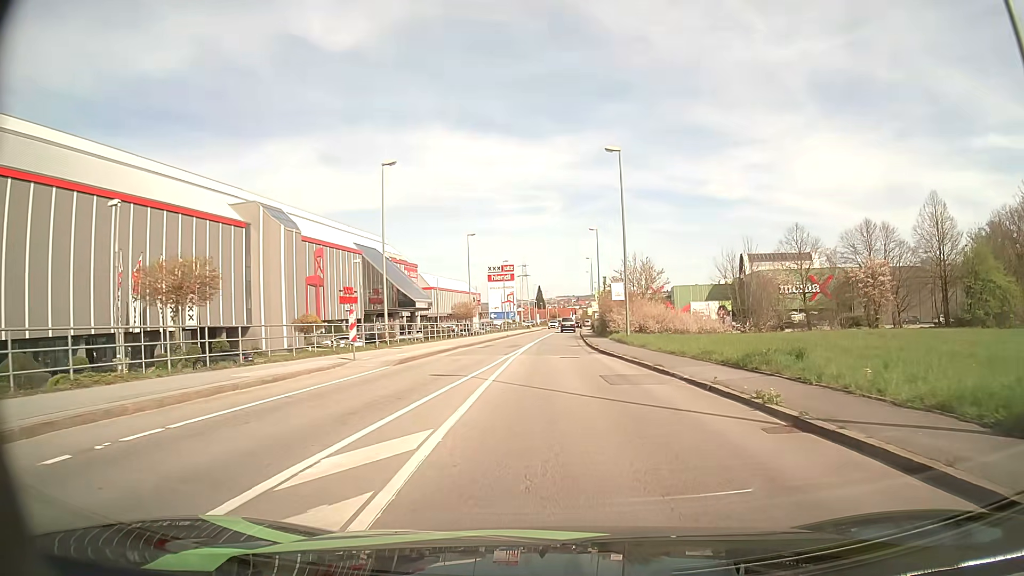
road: tertiary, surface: asphalt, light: Day
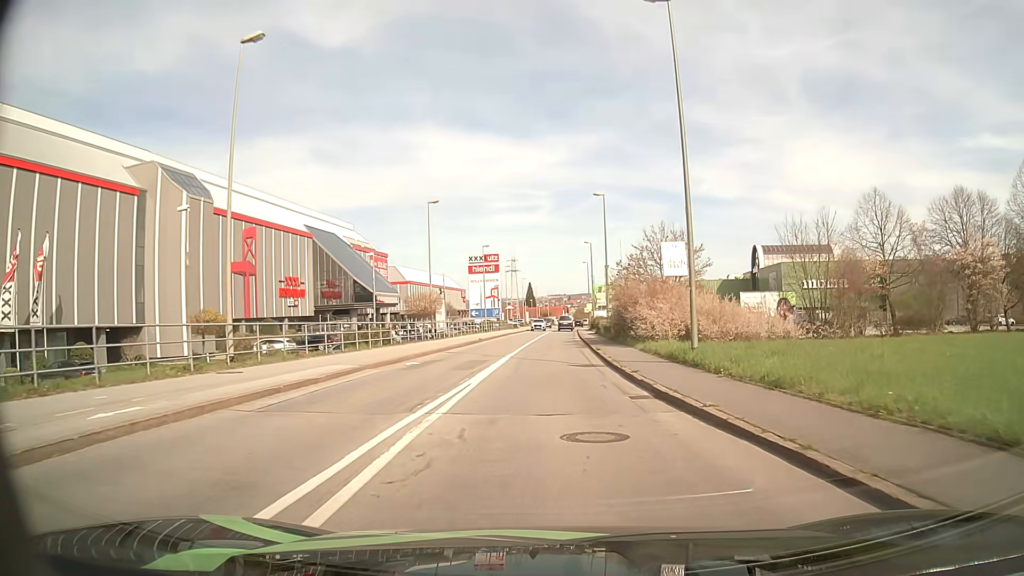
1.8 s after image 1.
(+0.2, +17.7) m; +1°
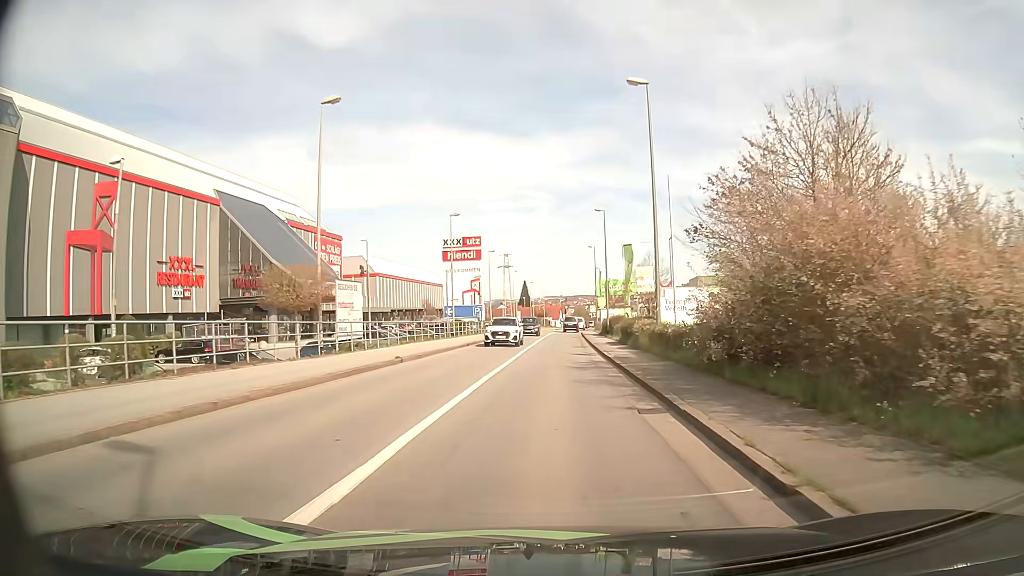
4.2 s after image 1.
(+0.2, +23.5) m; 0°
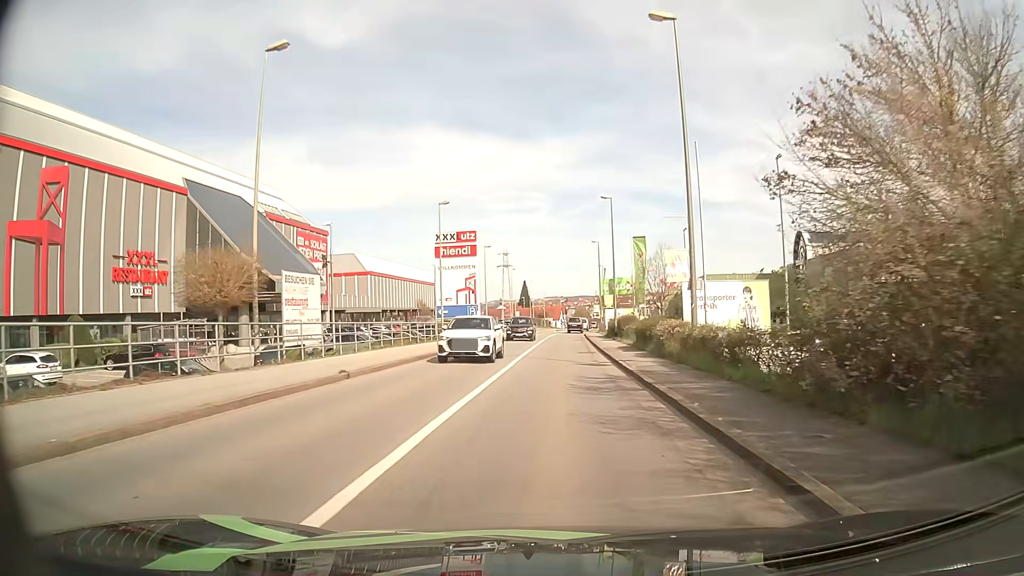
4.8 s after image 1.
(0.0, +6.0) m; 0°
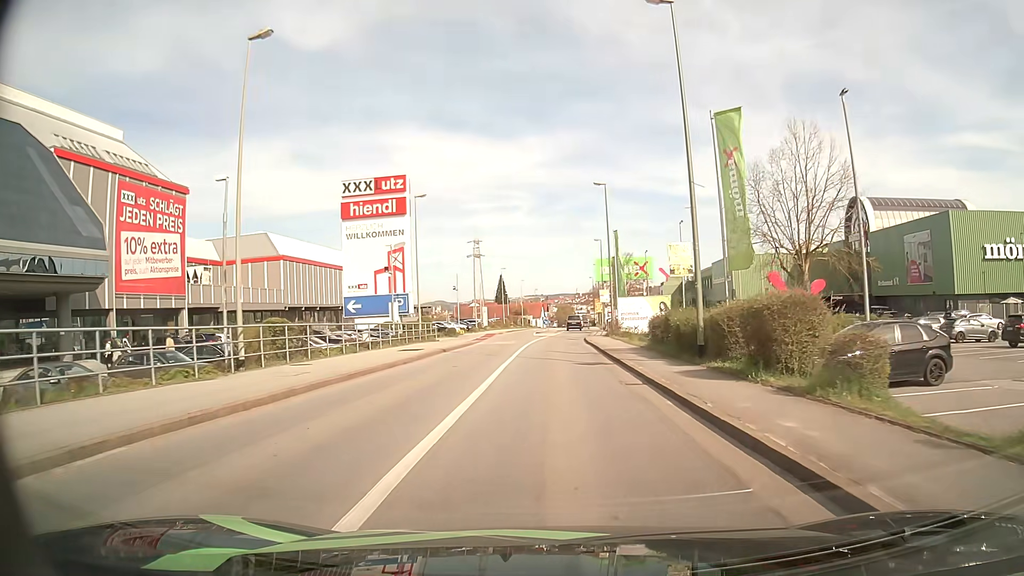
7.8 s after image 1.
(+0.4, +31.0) m; +2°
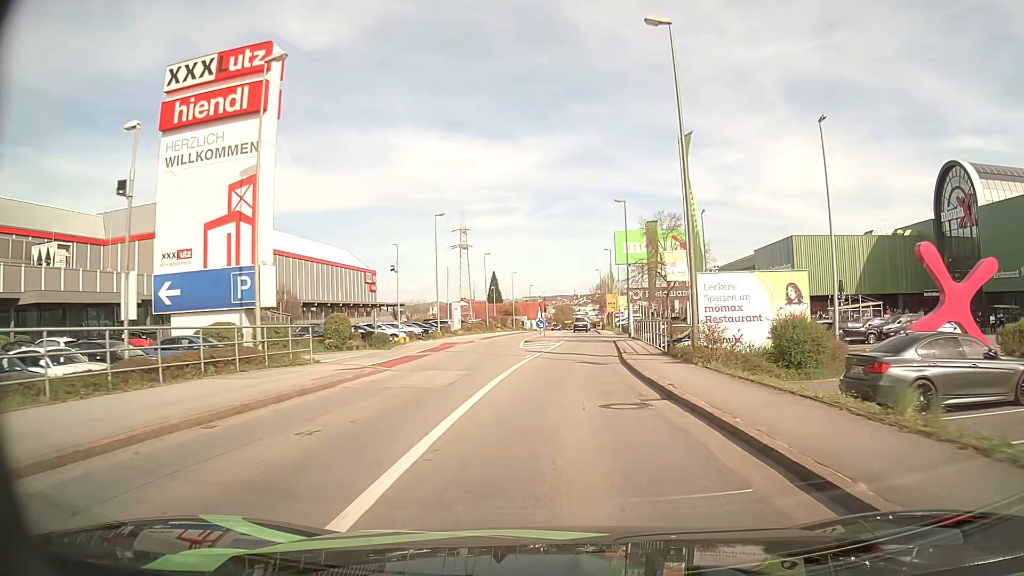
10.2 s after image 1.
(+0.1, +25.7) m; 0°
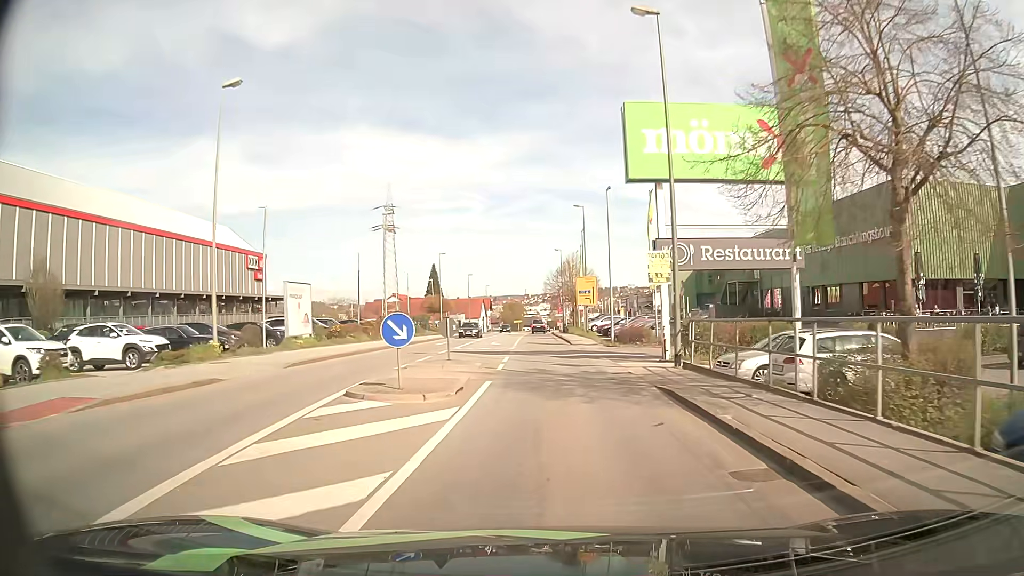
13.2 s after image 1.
(+1.2, +31.5) m; +4°
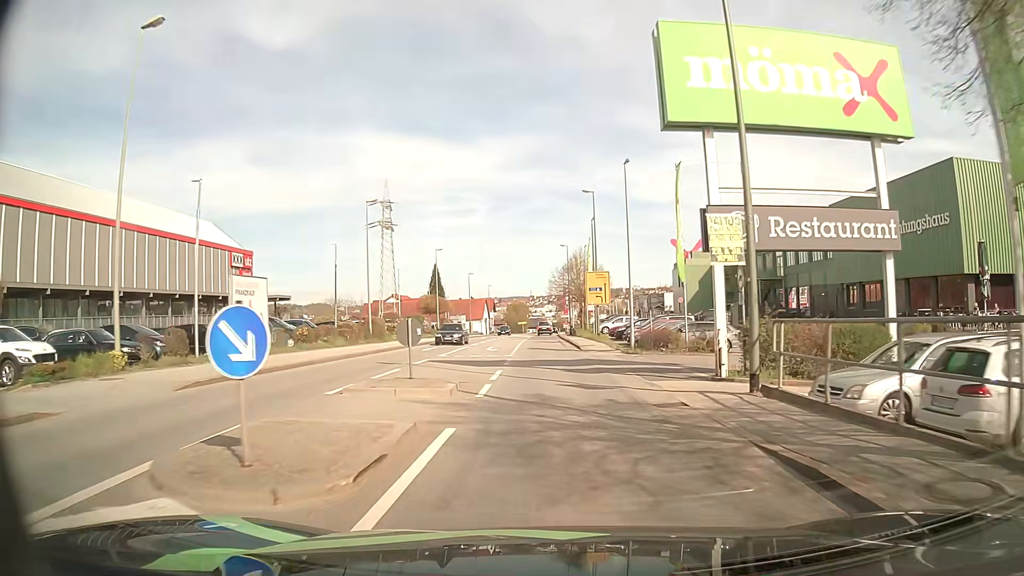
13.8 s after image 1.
(0.0, +6.4) m; -1°
(0, +10) (0, +20) (0, +30) (-1, +40) (-1, +50) (-1, +60) (-1, +70) (-1, +80) (-1, +90) (-1, +100) m
